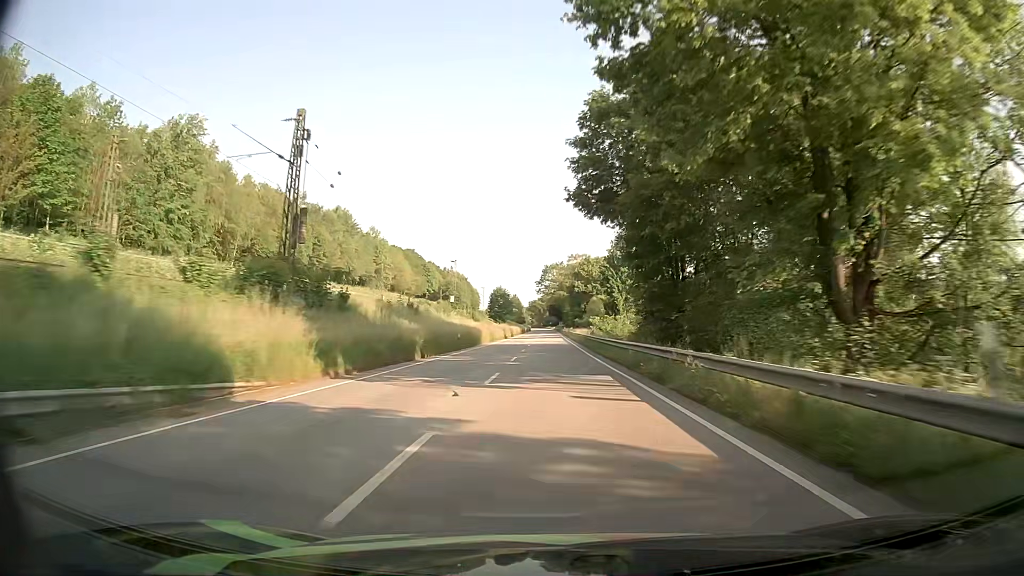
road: primary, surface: asphalt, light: Day
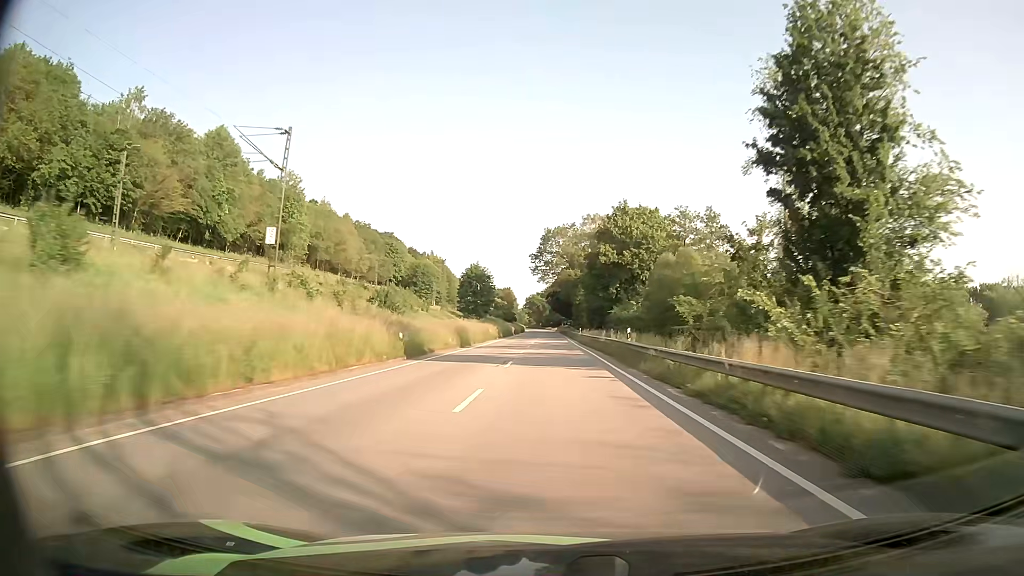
(0.0, +67.2) m; 0°
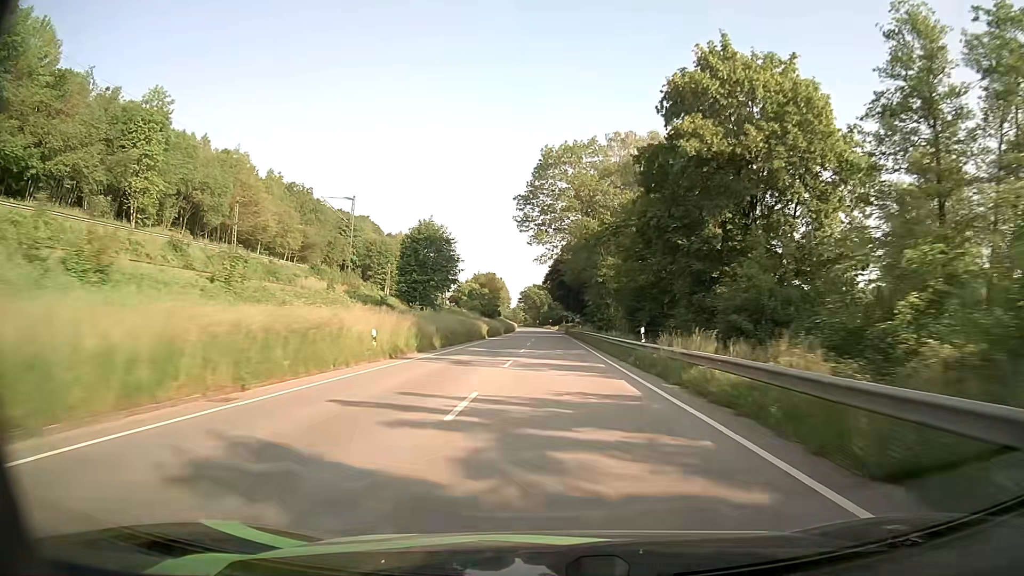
(0.0, +50.4) m; 0°
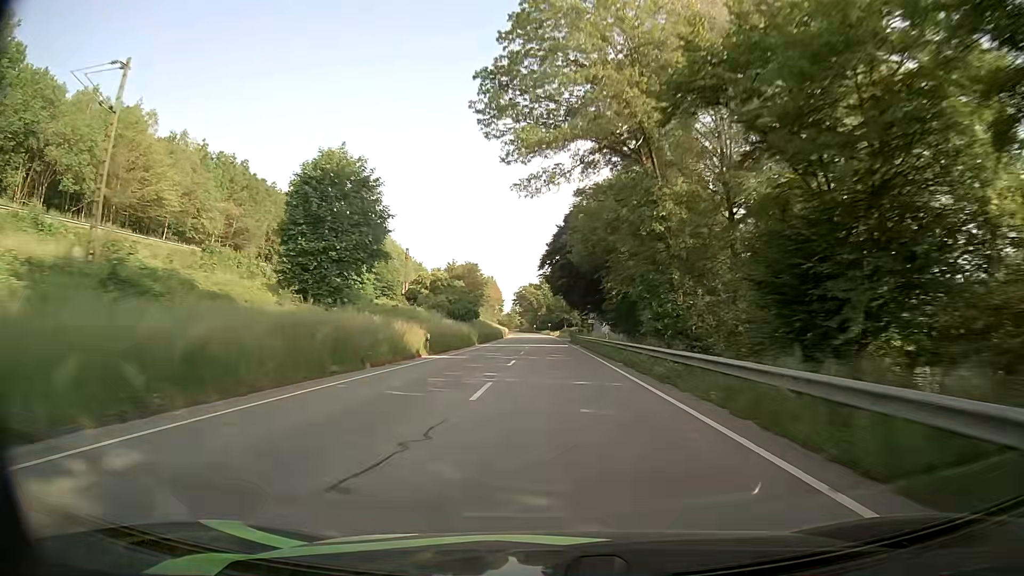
(0.0, +33.7) m; 0°
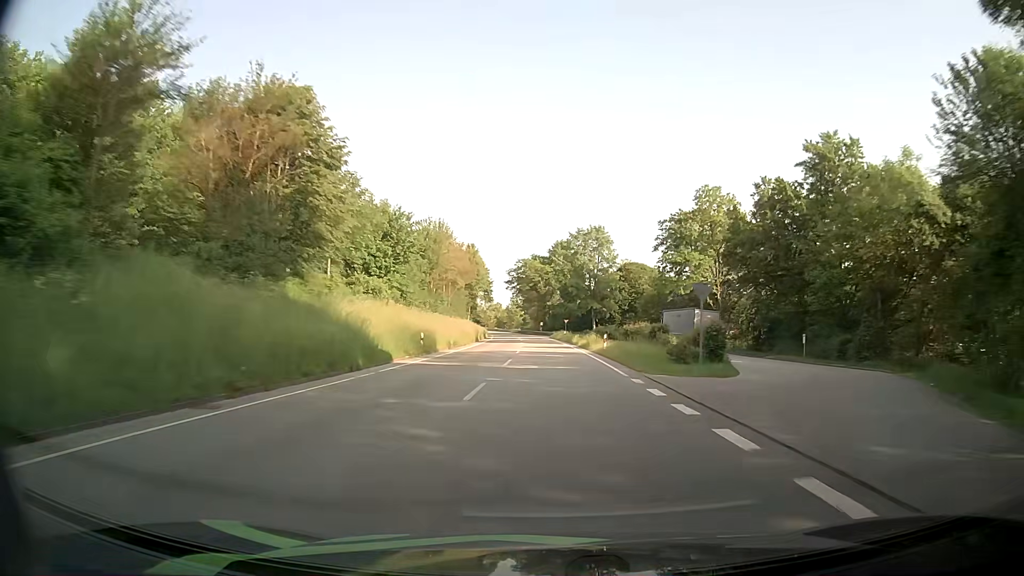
(-0.6, +86.1) m; -1°
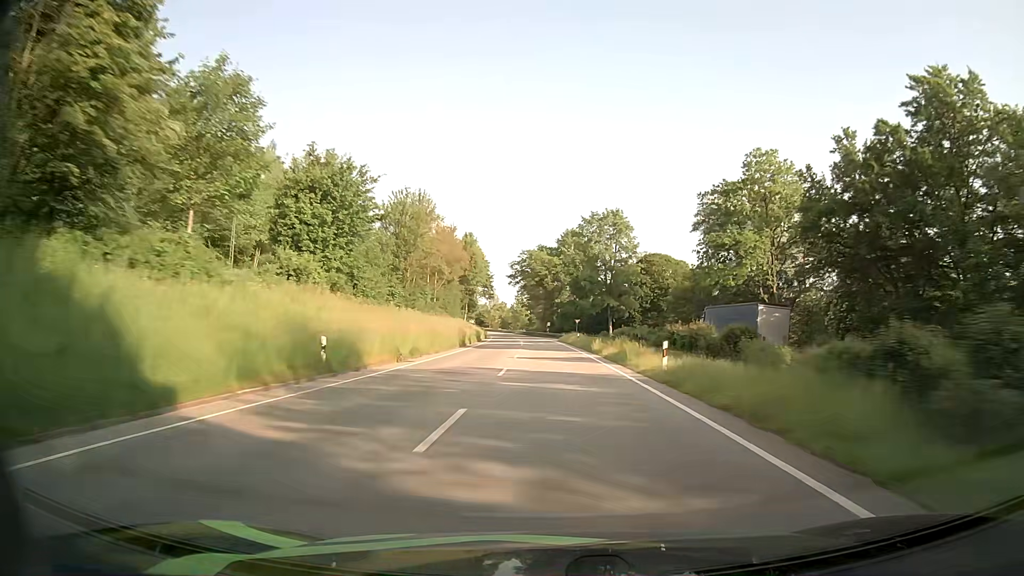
(0.0, +17.5) m; 0°
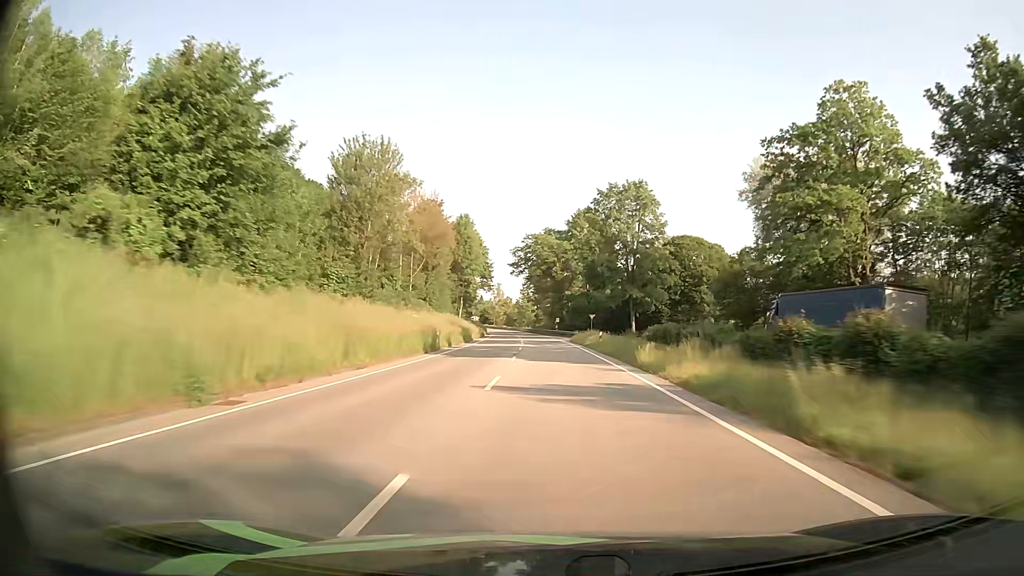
(-0.1, +17.6) m; -1°
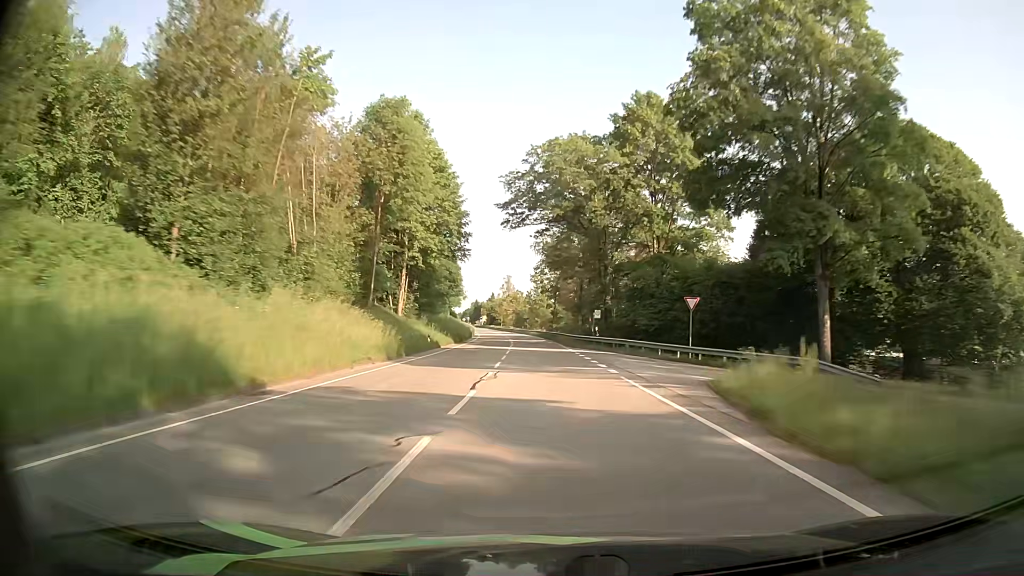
(-0.7, +53.0) m; -2°
(0, +10) (0, +20) (0, +30) (-1, +40) (-1, +50) (-2, +60) (-2, +70) (-3, +80) (-4, +90) (-4, +100) m
